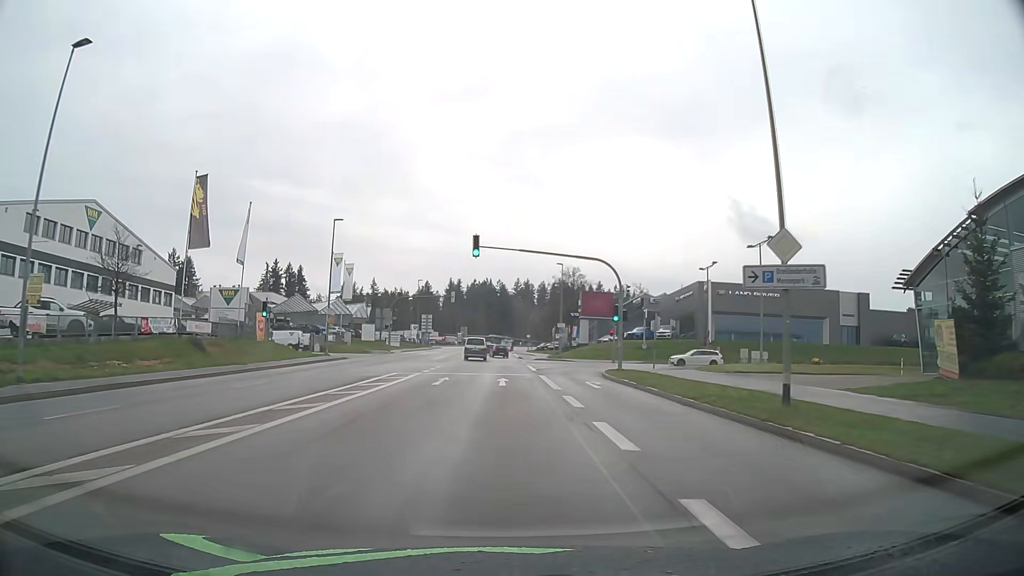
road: tertiary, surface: asphalt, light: Day
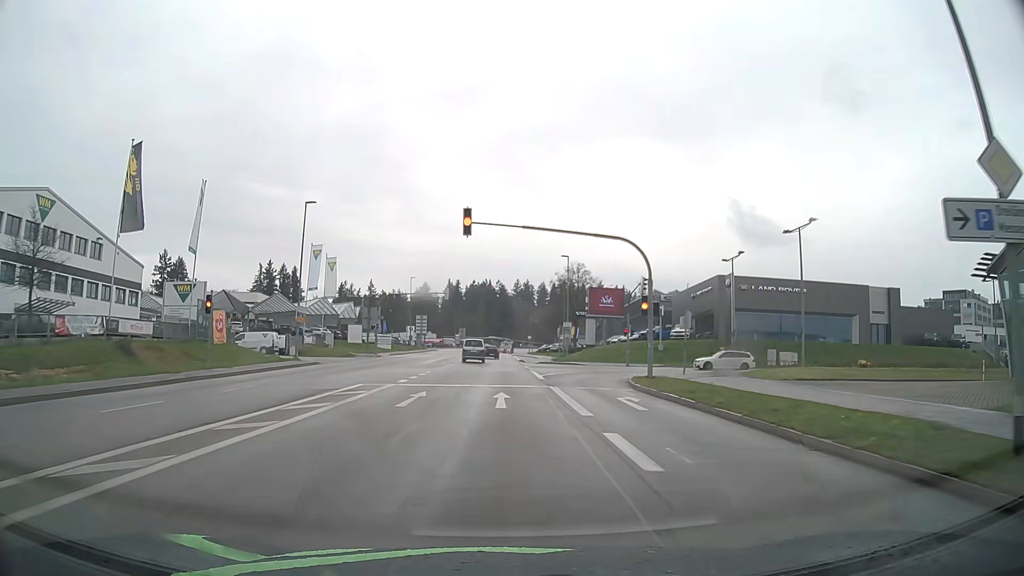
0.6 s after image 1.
(+0.1, +7.5) m; +1°
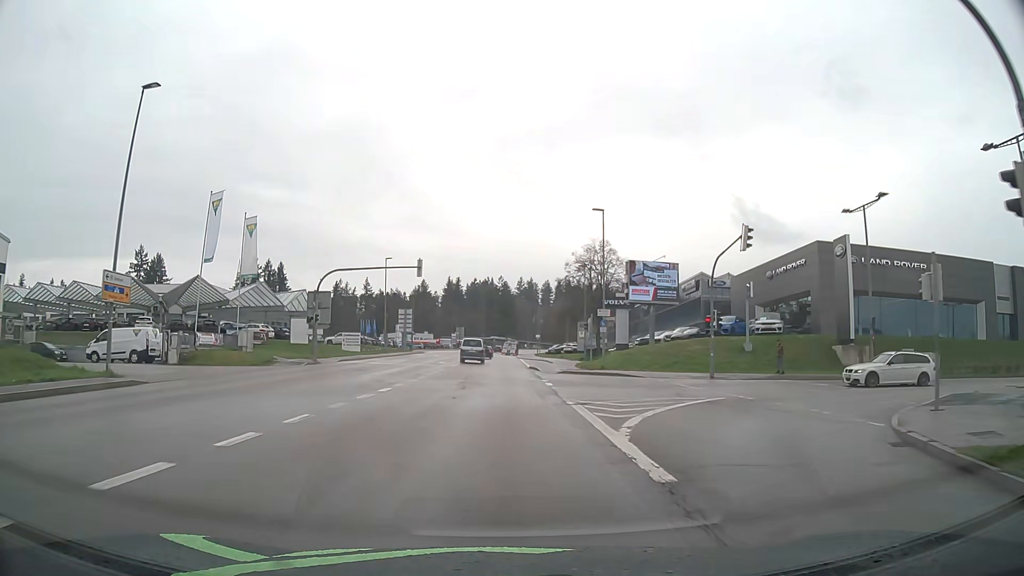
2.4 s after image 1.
(0.0, +22.4) m; 0°
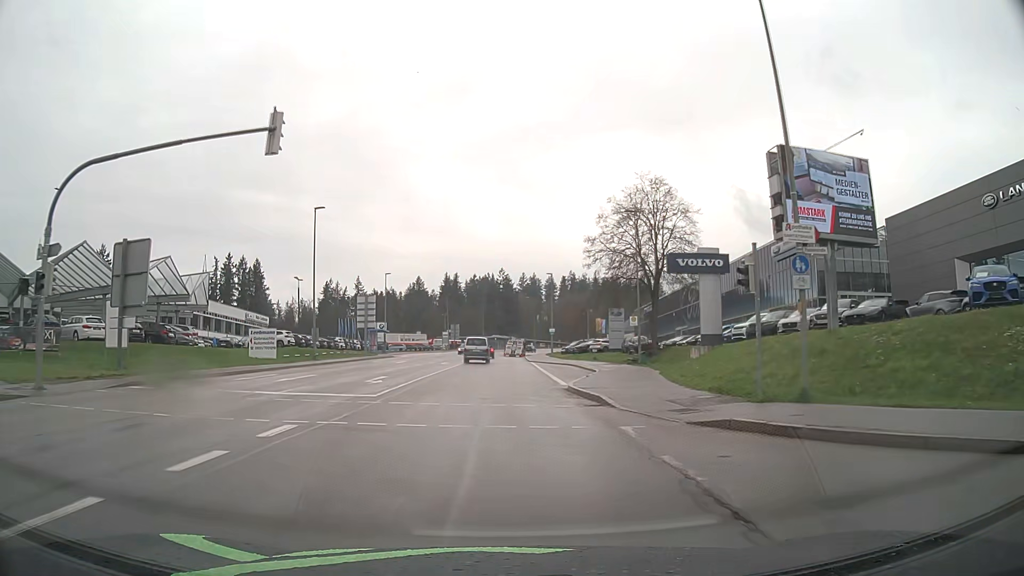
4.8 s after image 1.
(-0.1, +28.4) m; 0°
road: secondary
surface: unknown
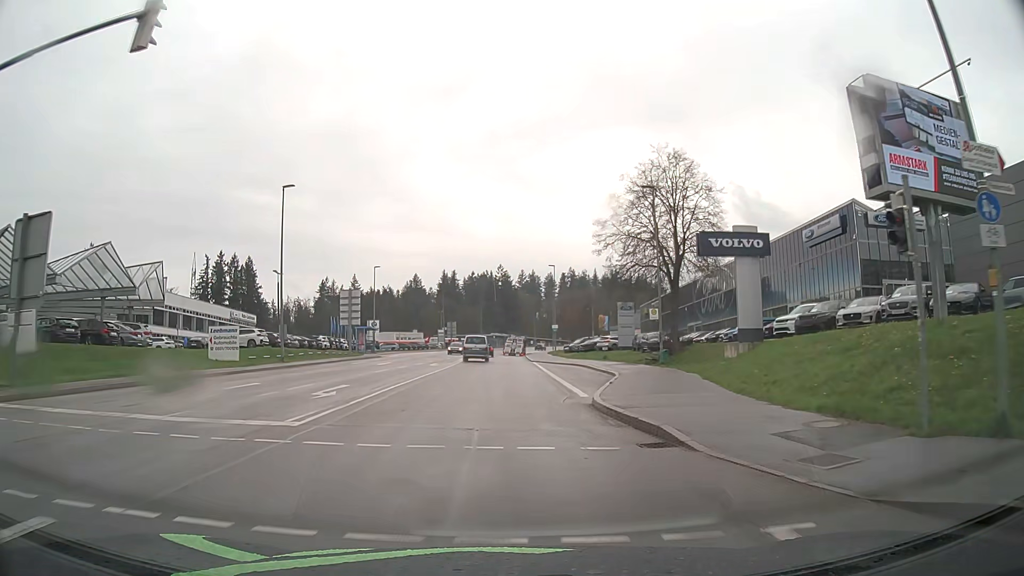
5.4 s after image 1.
(0.0, +6.5) m; 0°
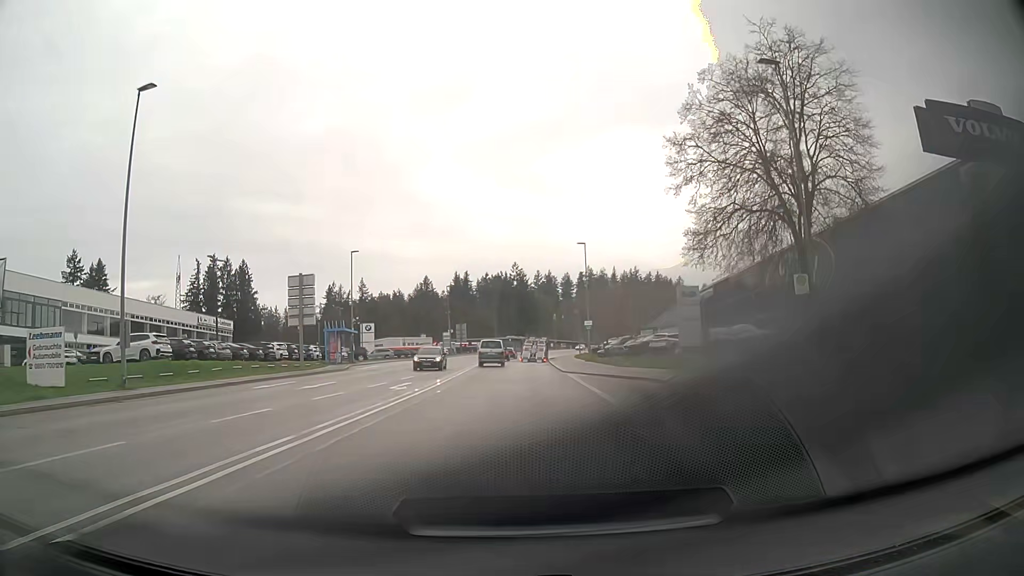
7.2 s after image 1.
(-0.1, +18.6) m; -2°
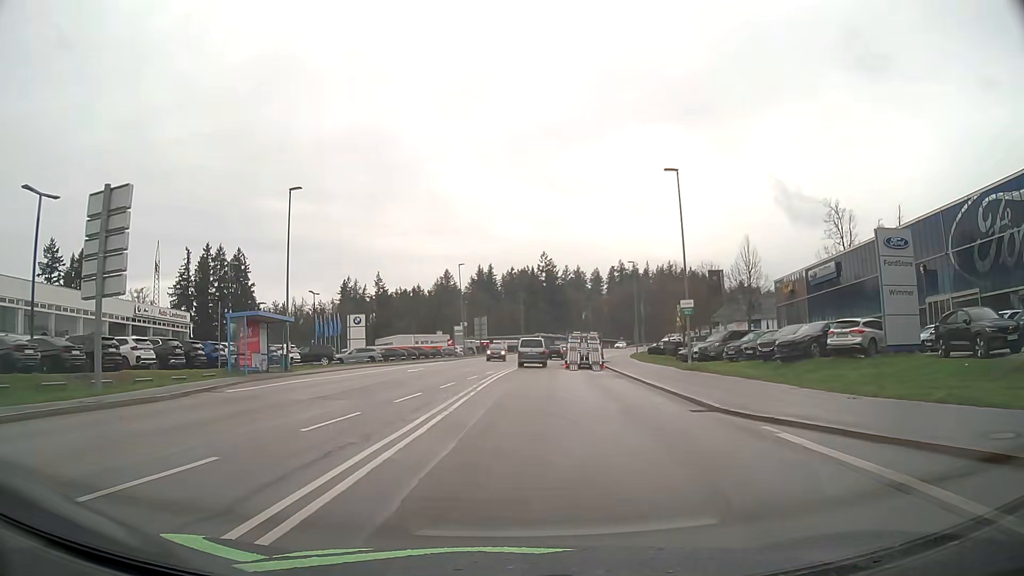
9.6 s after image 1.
(-0.5, +25.2) m; -2°
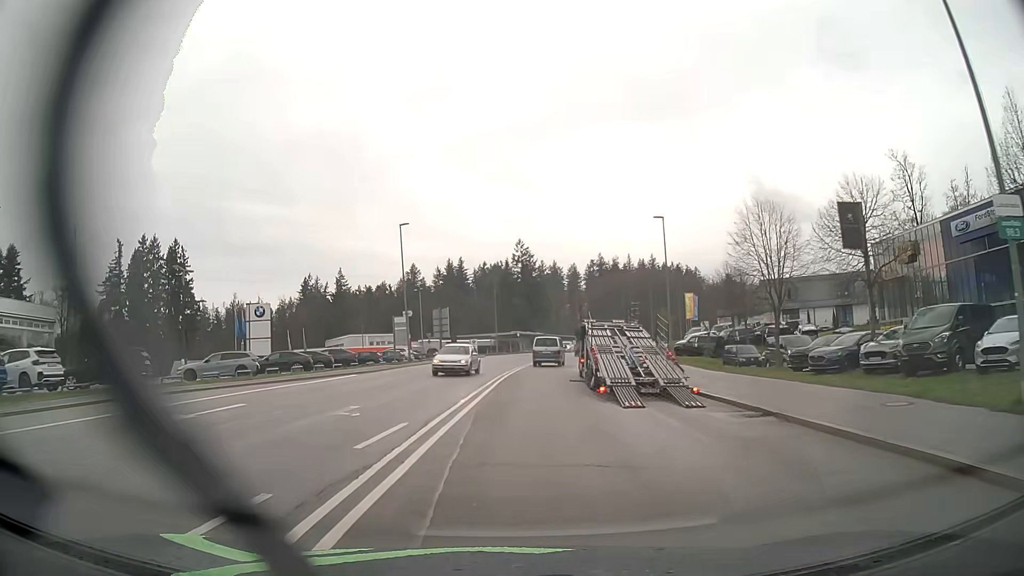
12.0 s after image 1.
(+0.5, +25.4) m; +2°
(0, +10) (0, +20) (+1, +30) (+2, +40) (+3, +50) (+5, +60) (+7, +69) (+10, +79) (+13, +89) (+16, +98) m
